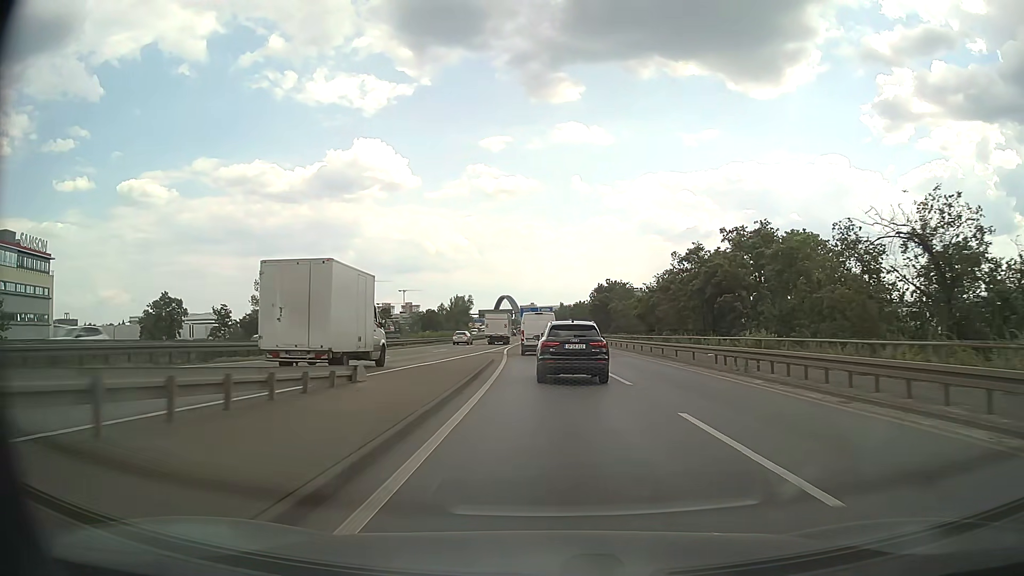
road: motorway_link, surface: asphalt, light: Day
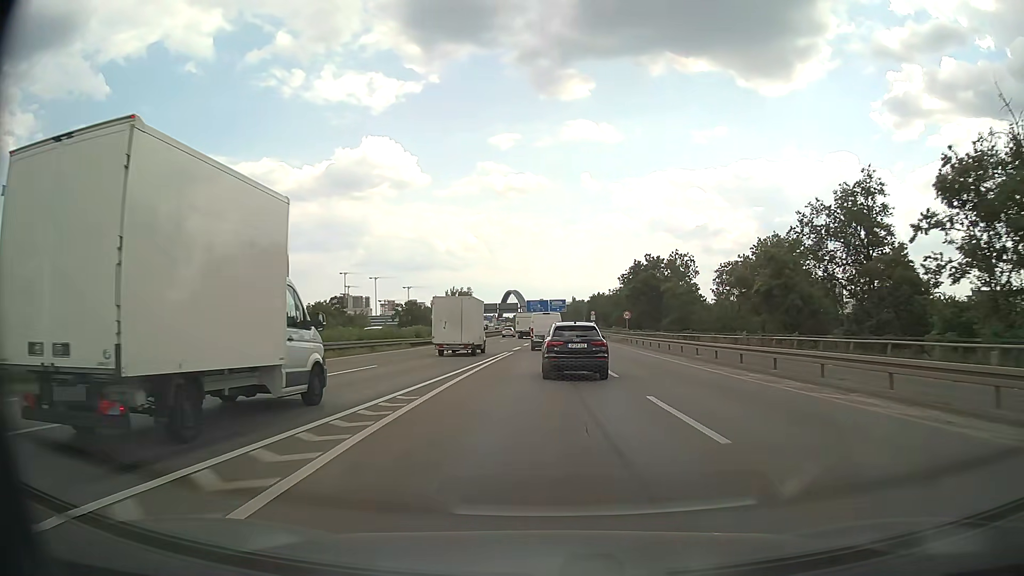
(-0.6, +45.2) m; -1°
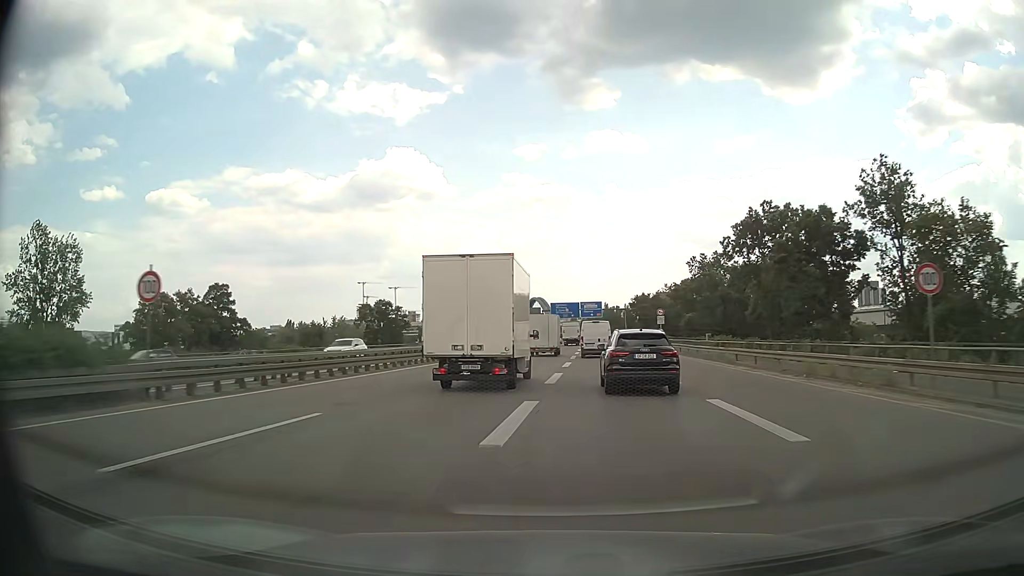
(-0.7, +50.7) m; -2°
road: motorway
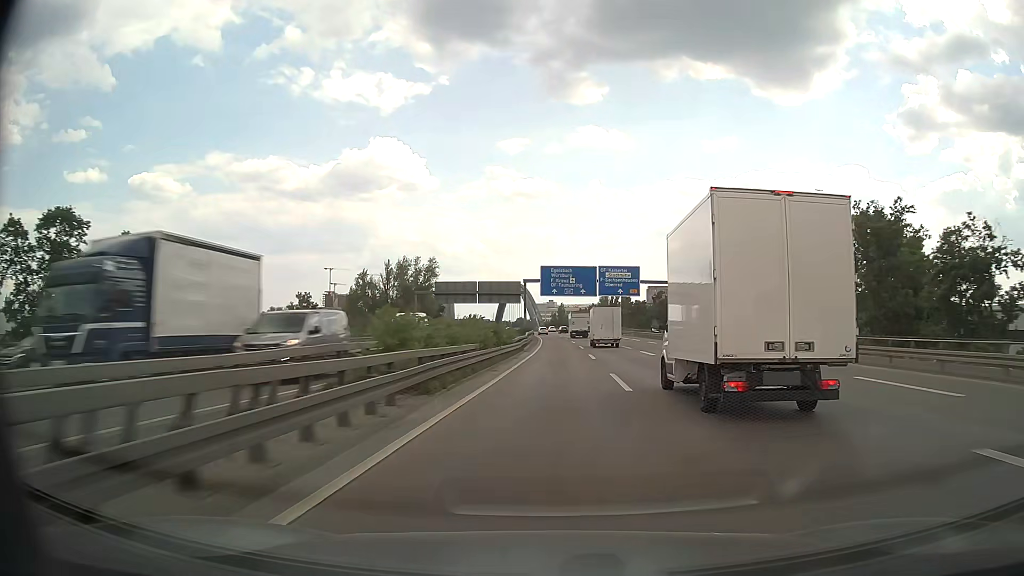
(-1.1, +81.4) m; +1°
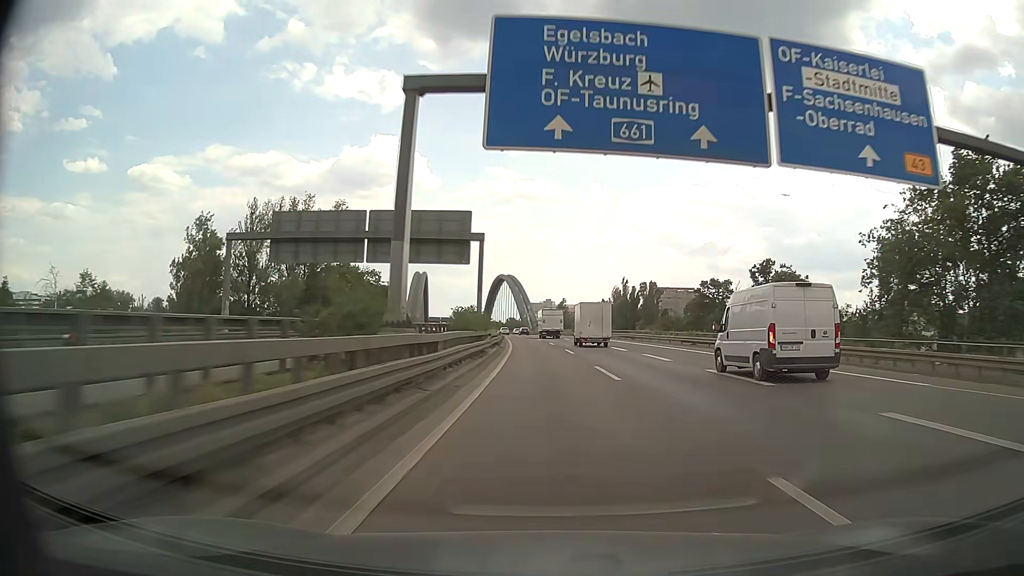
(+1.3, +69.1) m; +1°
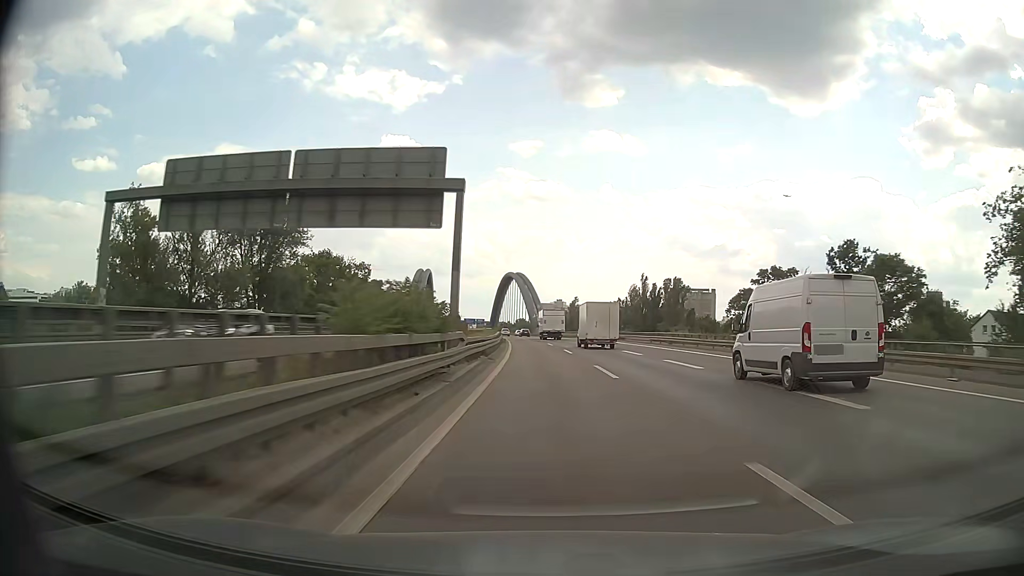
(-0.1, +17.0) m; -1°
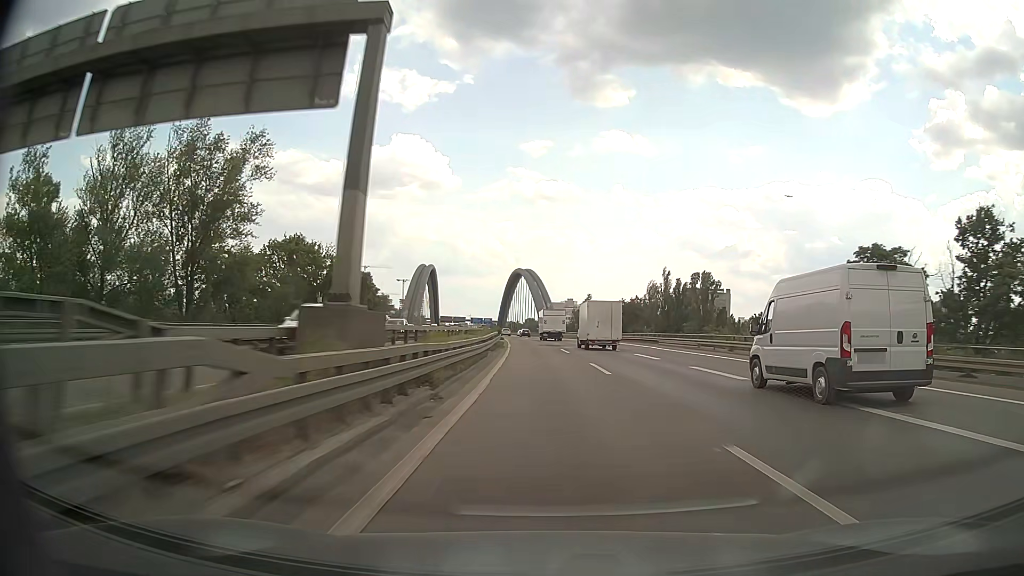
(-0.1, +16.8) m; -1°
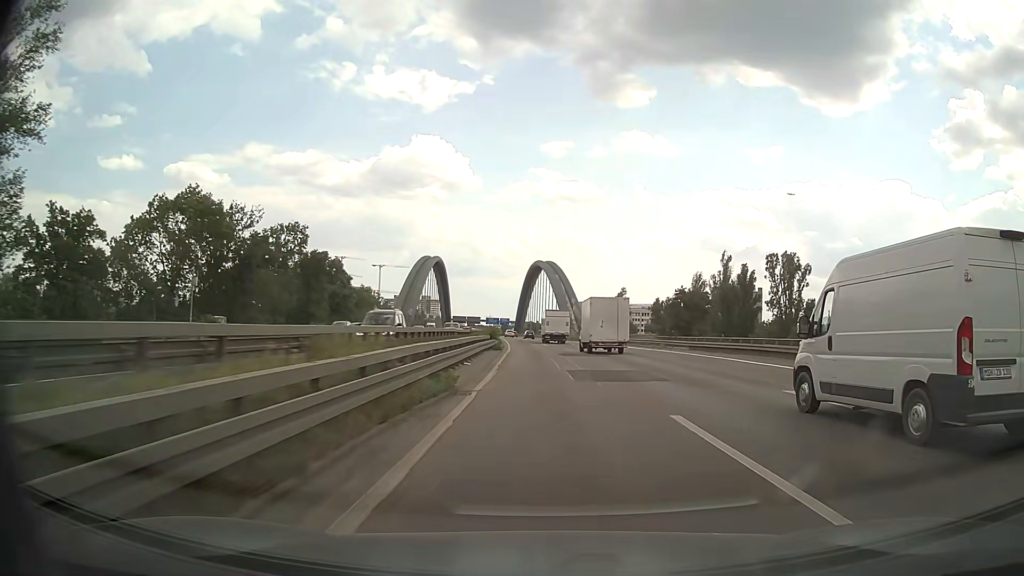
(-0.5, +33.3) m; -2°
(0, +10) (0, +20) (0, +30) (-1, +40) (-1, +50) (-2, +60) (-2, +70) (-3, +80) (-3, +90) (-4, +100) m
